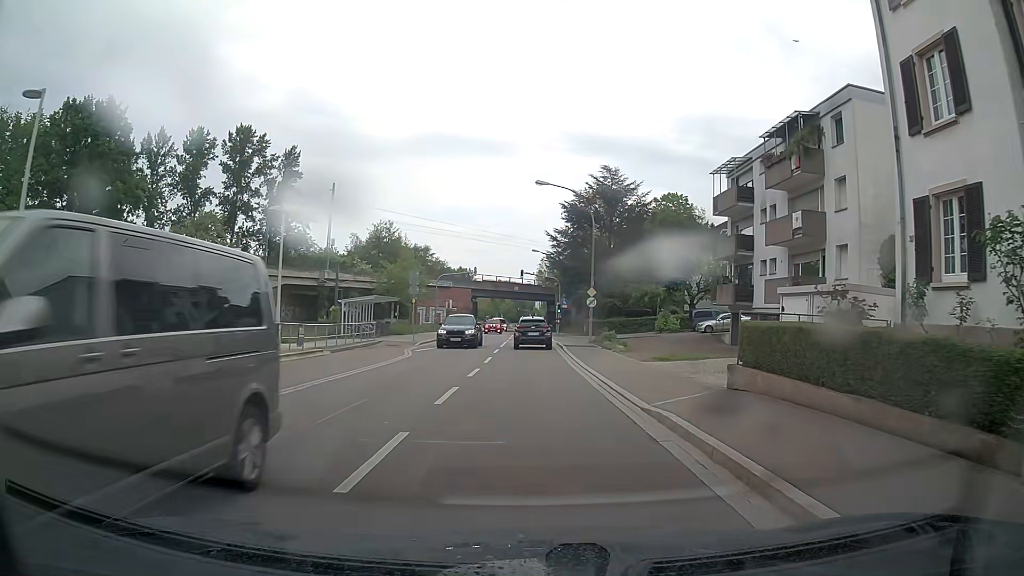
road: tertiary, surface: asphalt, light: Day
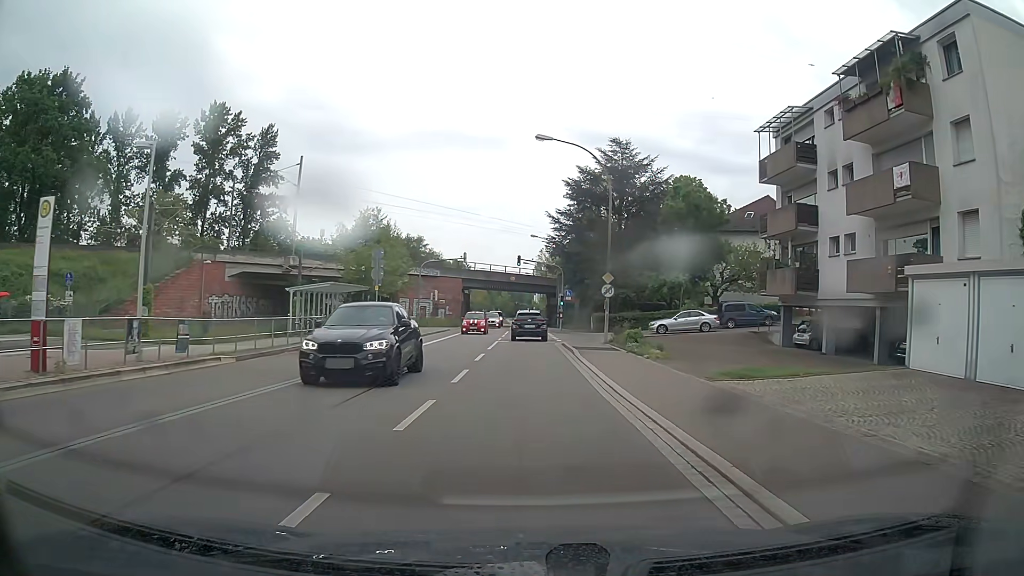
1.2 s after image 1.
(-0.1, +9.2) m; -1°
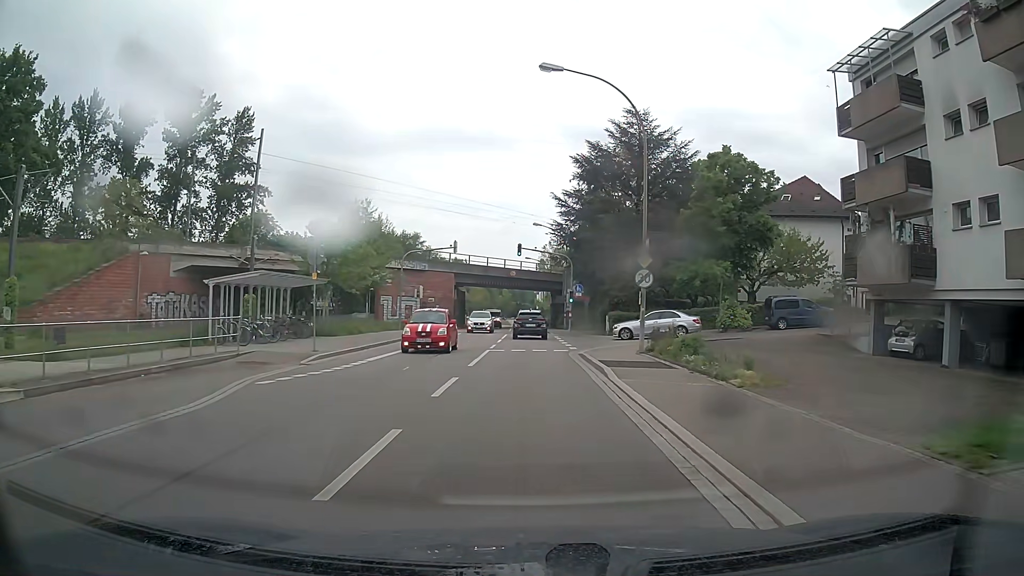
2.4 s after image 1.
(0.0, +9.3) m; 0°
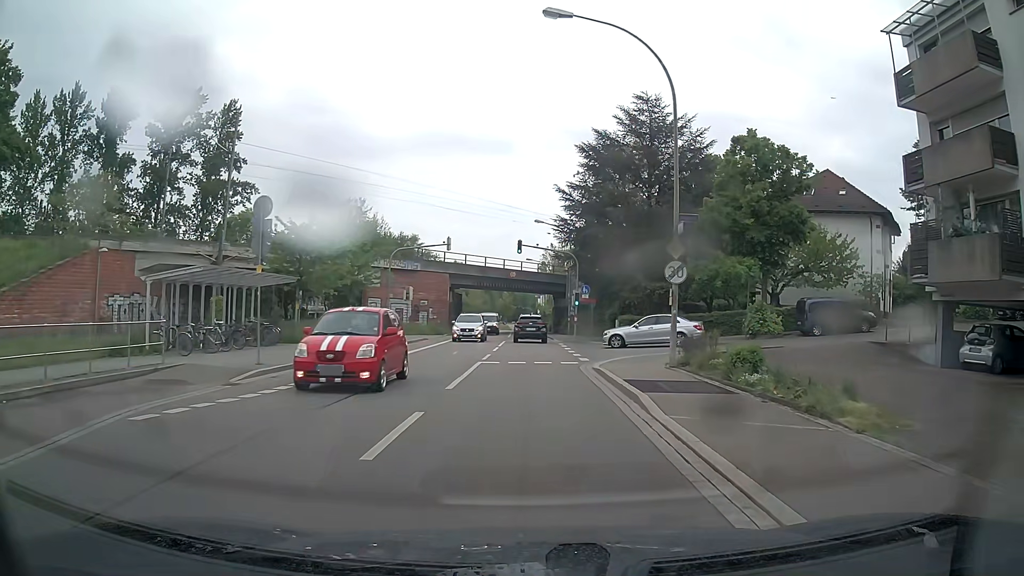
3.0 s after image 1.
(0.0, +4.7) m; 0°
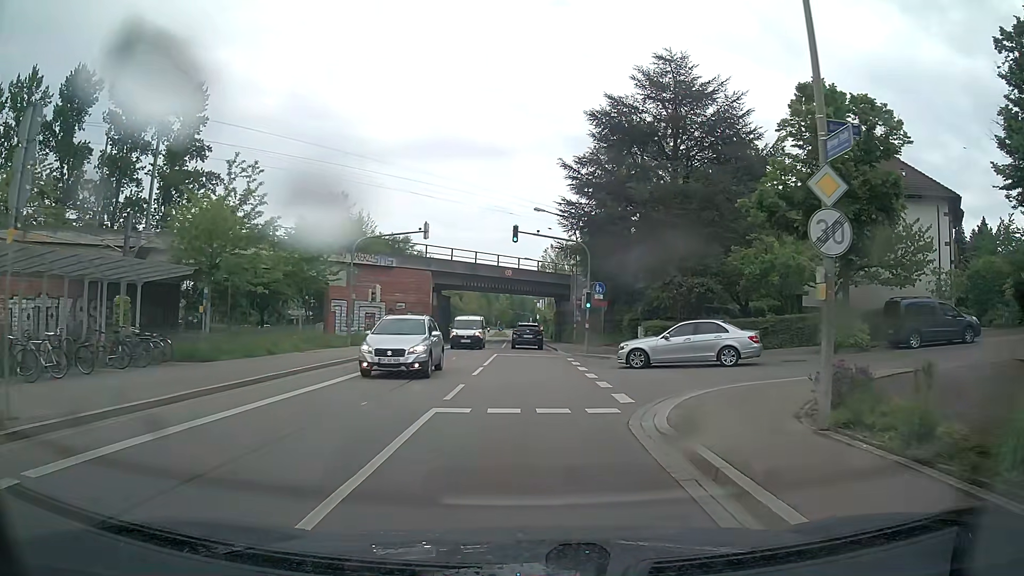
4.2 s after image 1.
(0.0, +9.3) m; 0°
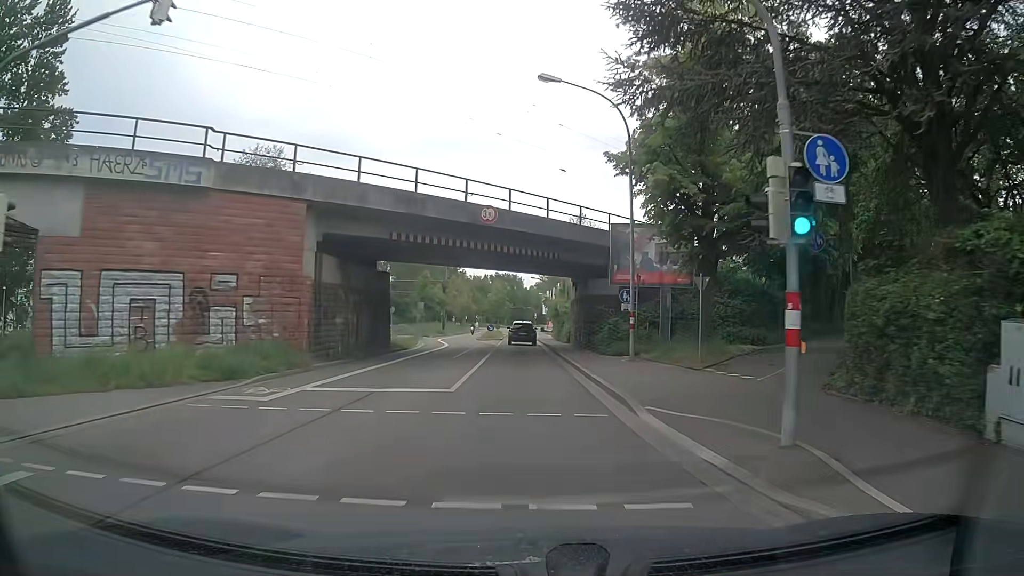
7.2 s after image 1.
(-0.1, +27.2) m; -1°
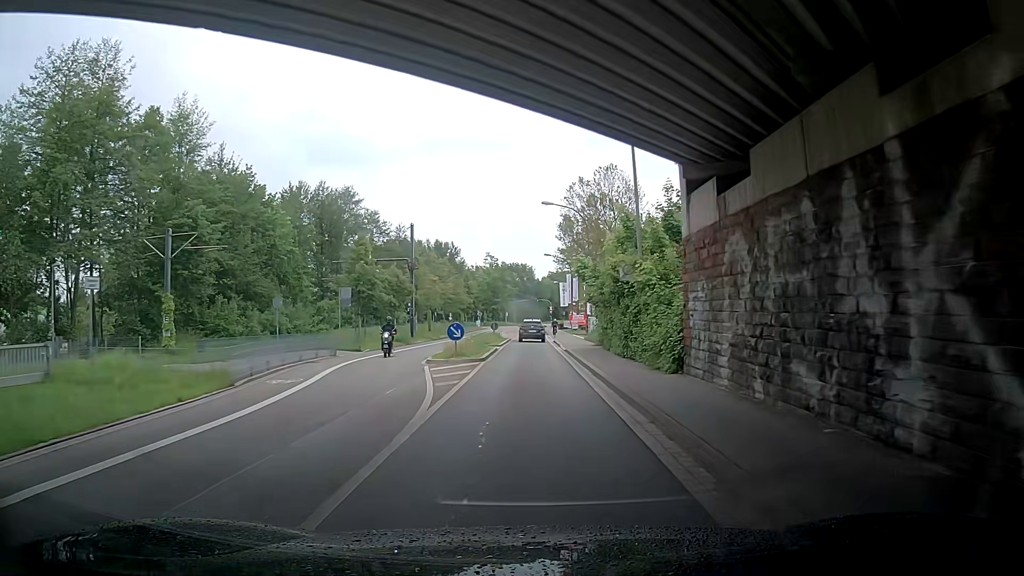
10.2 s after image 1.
(-0.3, +32.9) m; -2°
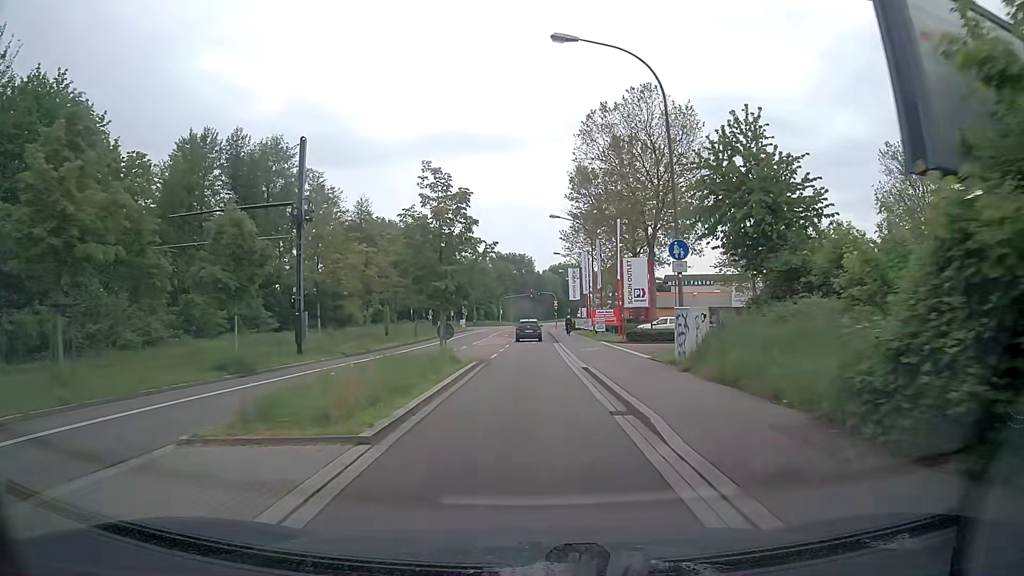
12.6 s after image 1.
(-1.0, +29.2) m; +1°
(0, +10) (0, +20) (0, +30) (0, +40) (0, +50) (0, +60) (0, +70) (0, +80) (0, +90) (+1, +100) m
